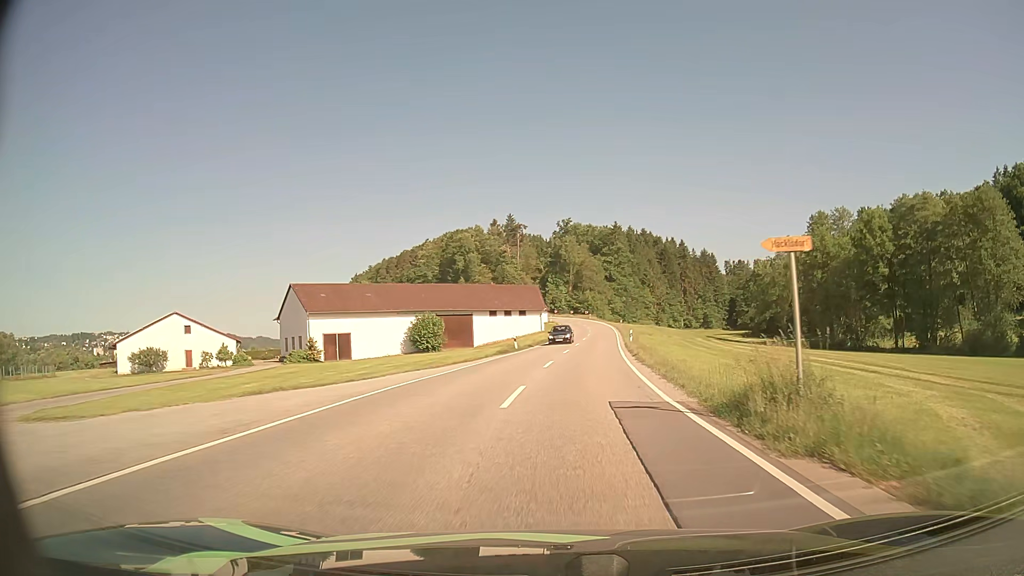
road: secondary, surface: asphalt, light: Day
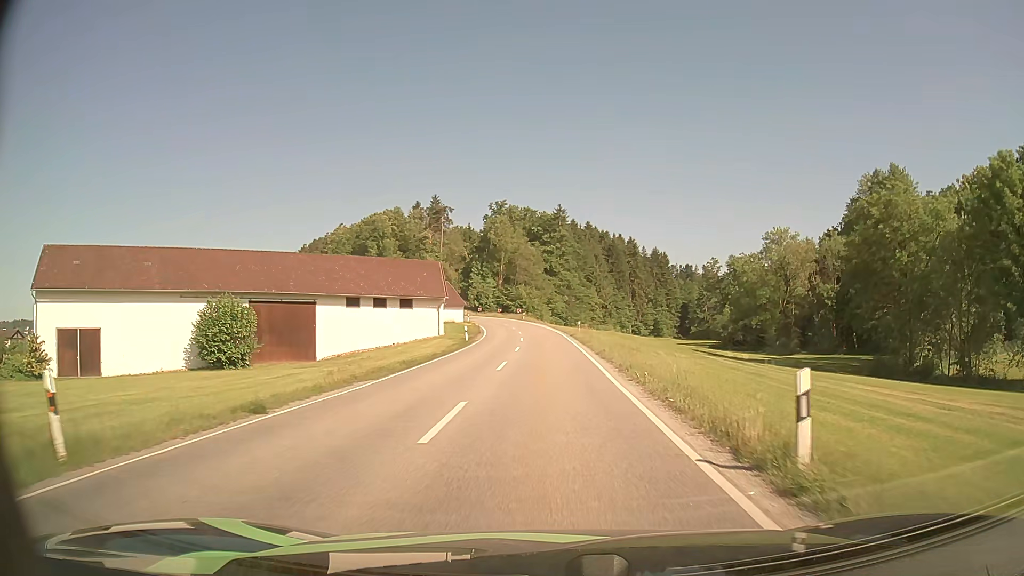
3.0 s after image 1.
(+2.4, +38.0) m; +6°
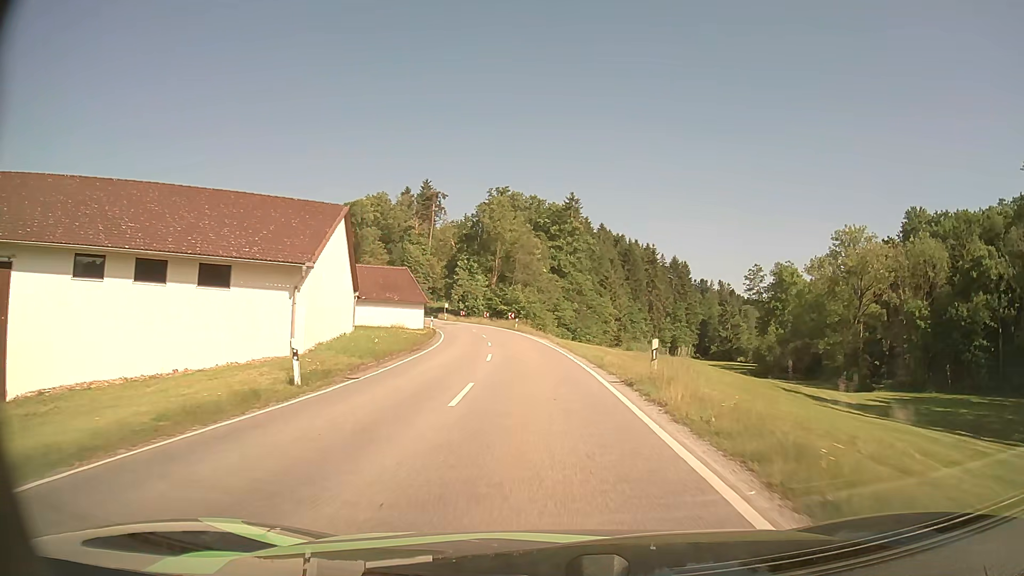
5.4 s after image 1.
(-0.1, +31.8) m; 0°
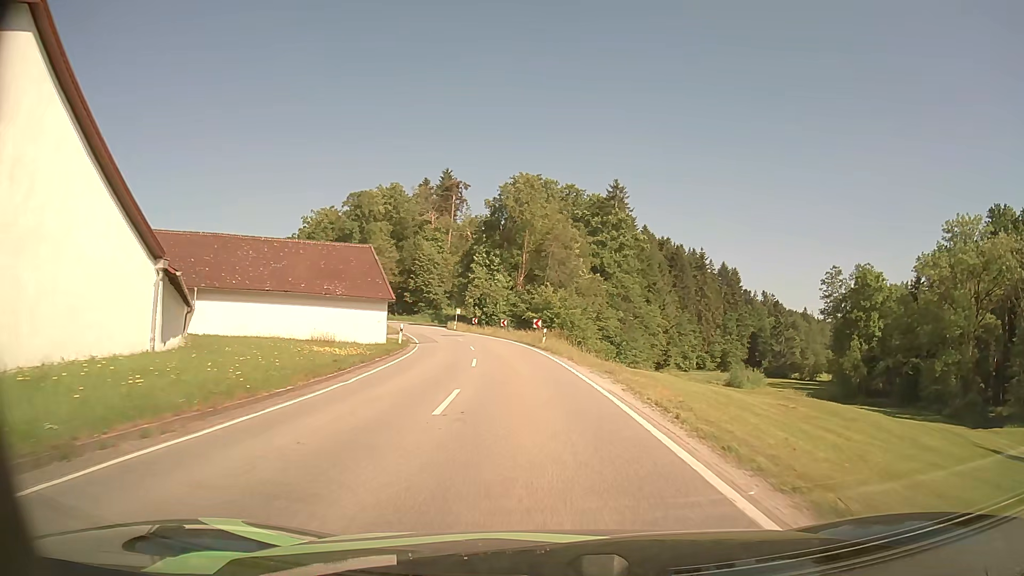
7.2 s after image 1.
(-0.6, +24.6) m; -3°
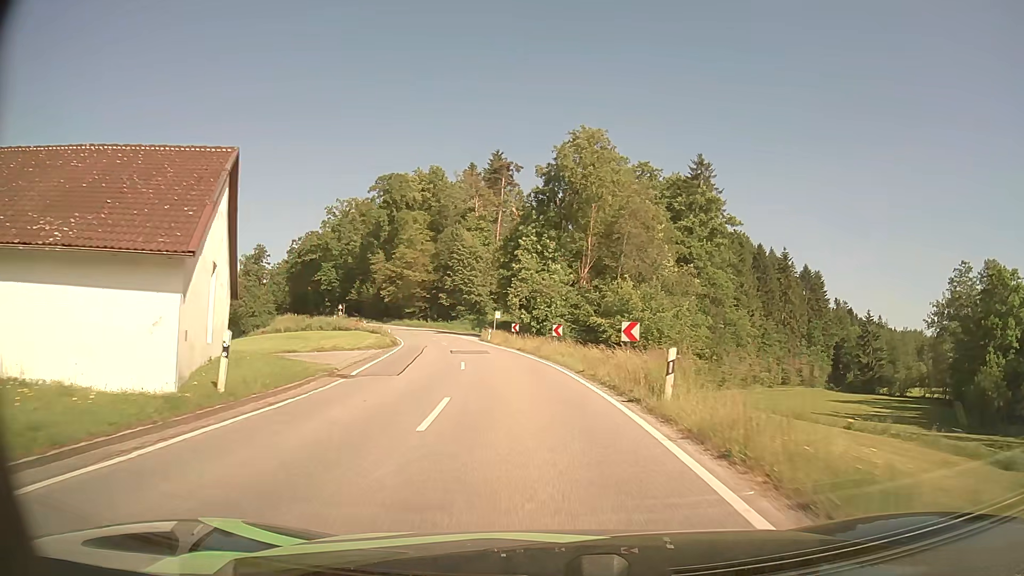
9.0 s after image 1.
(-1.0, +24.9) m; -5°
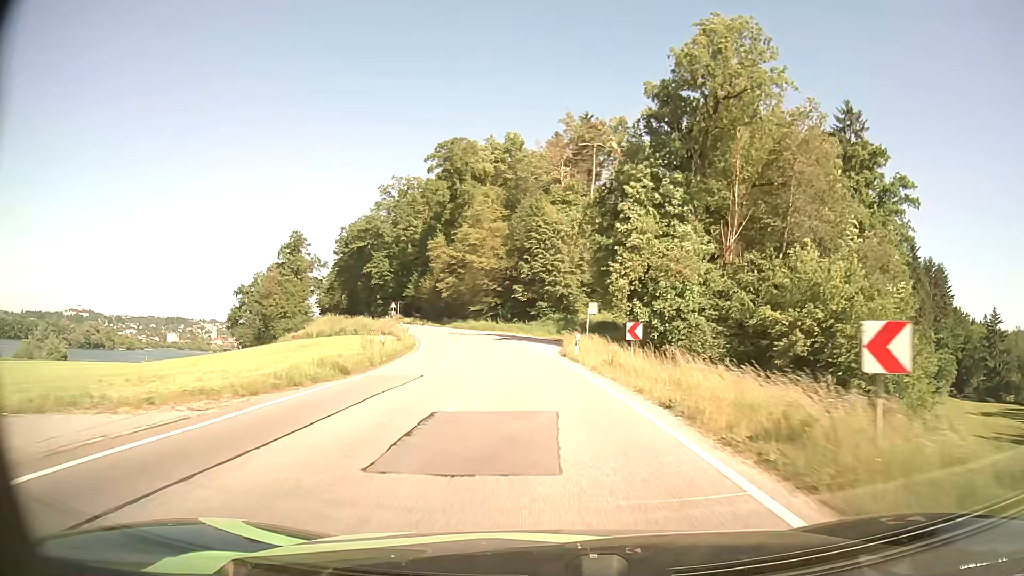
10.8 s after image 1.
(-1.7, +25.7) m; -8°
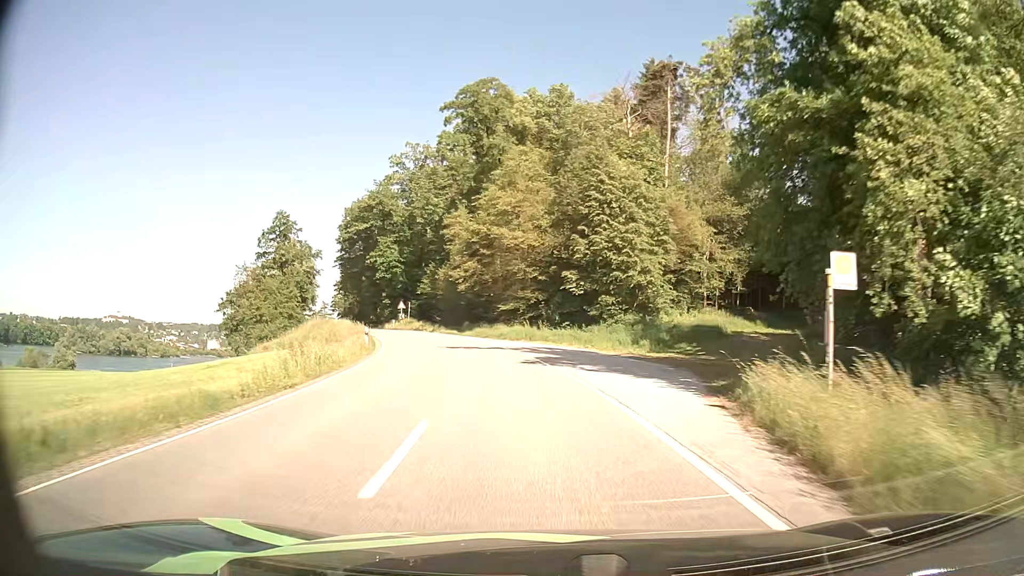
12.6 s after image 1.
(-1.2, +26.1) m; -4°
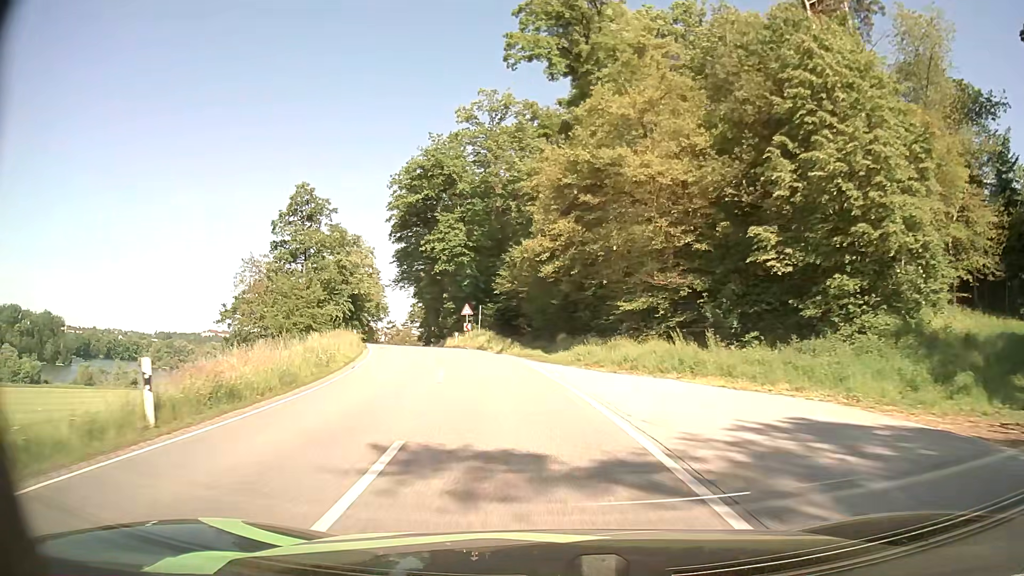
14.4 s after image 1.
(-1.8, +26.1) m; -9°
